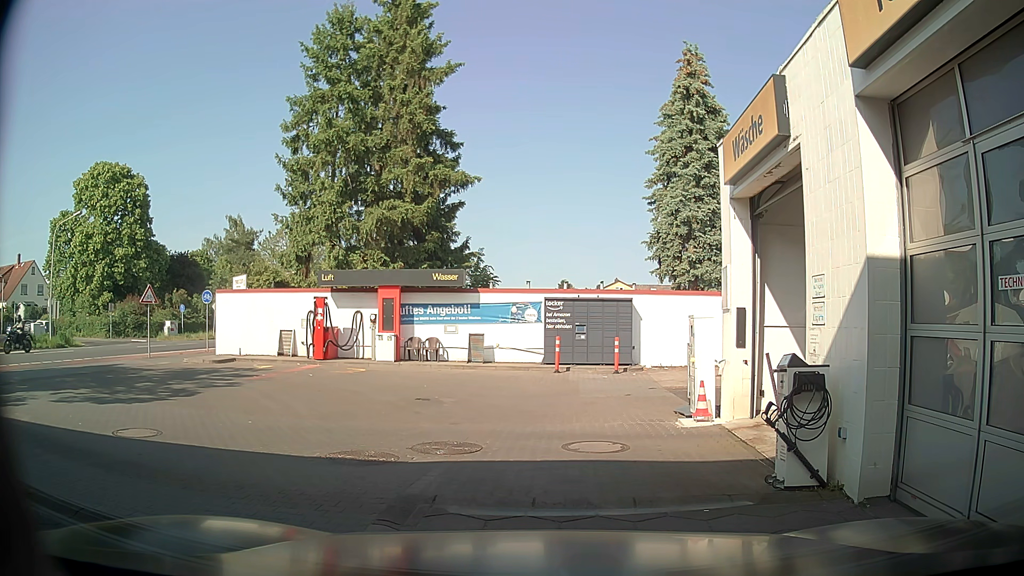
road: service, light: Day
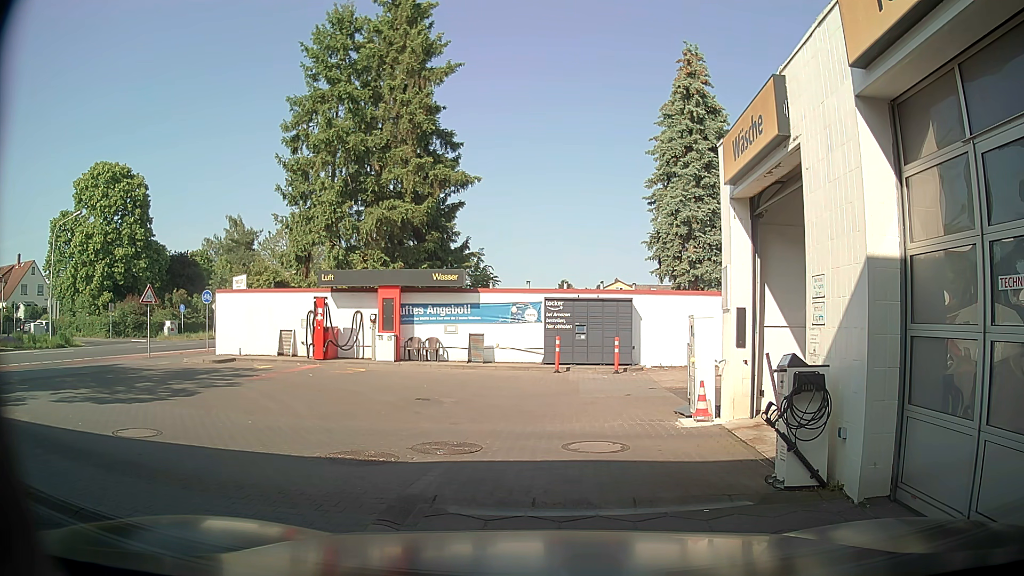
(0.0, 0.0) m; 0°
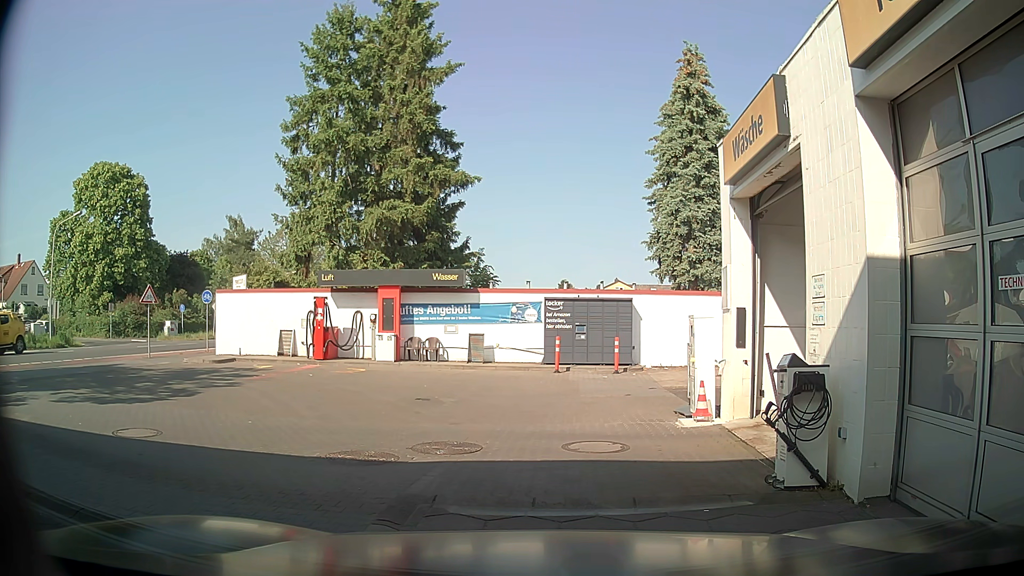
(0.0, 0.0) m; 0°
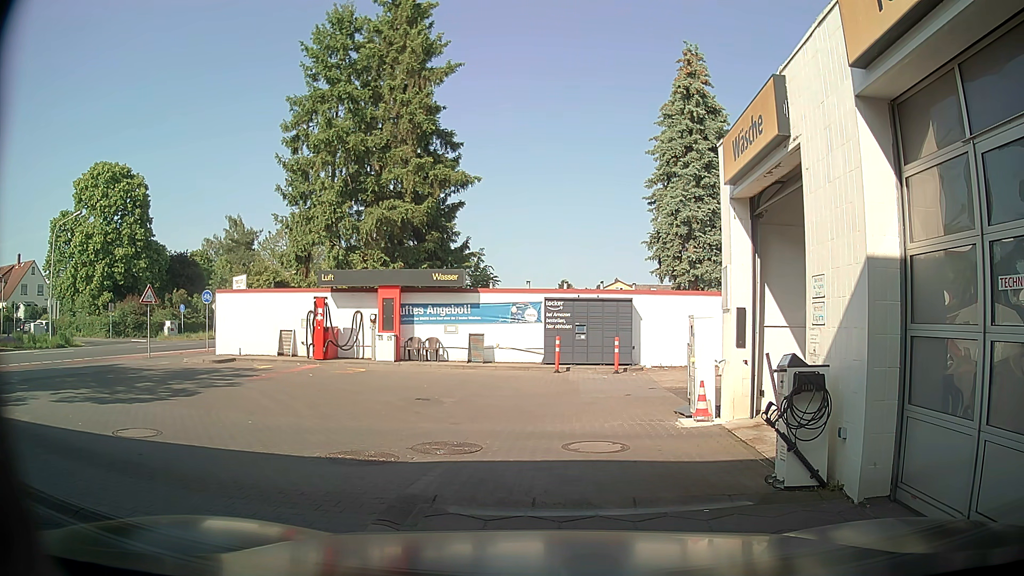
(0.0, 0.0) m; 0°
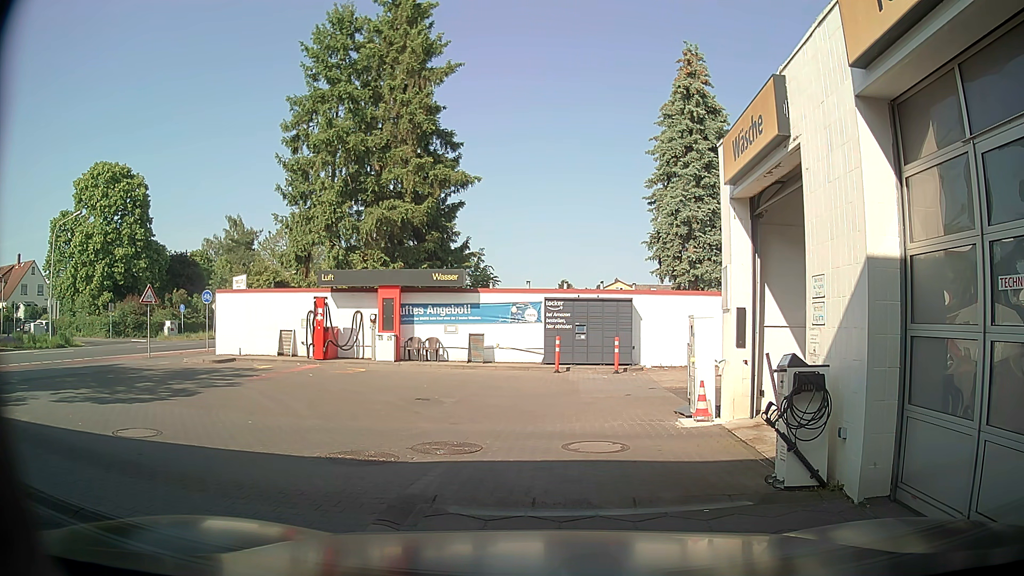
(0.0, 0.0) m; 0°
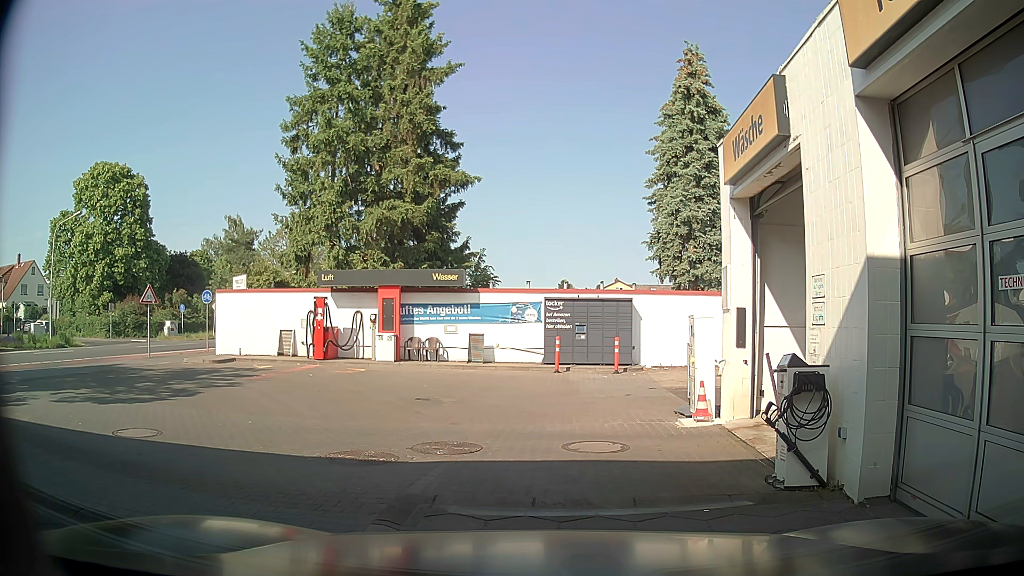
(0.0, 0.0) m; 0°
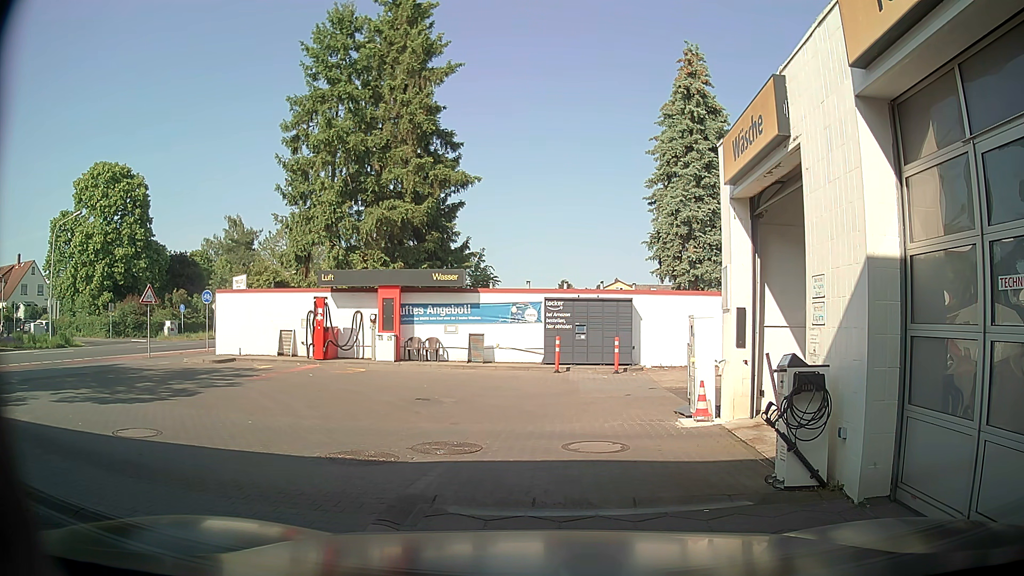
(0.0, 0.0) m; 0°
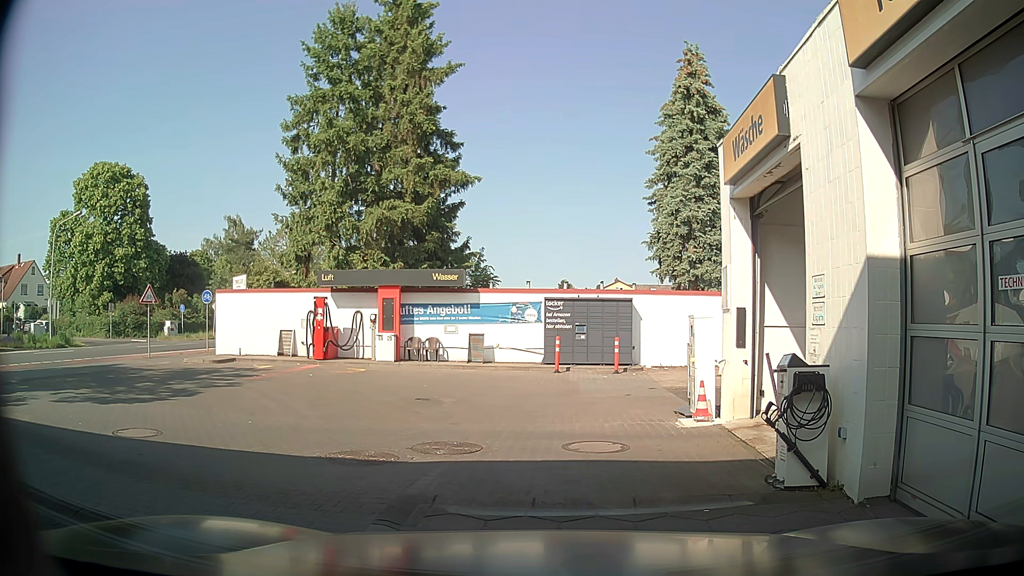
(0.0, 0.0) m; 0°
